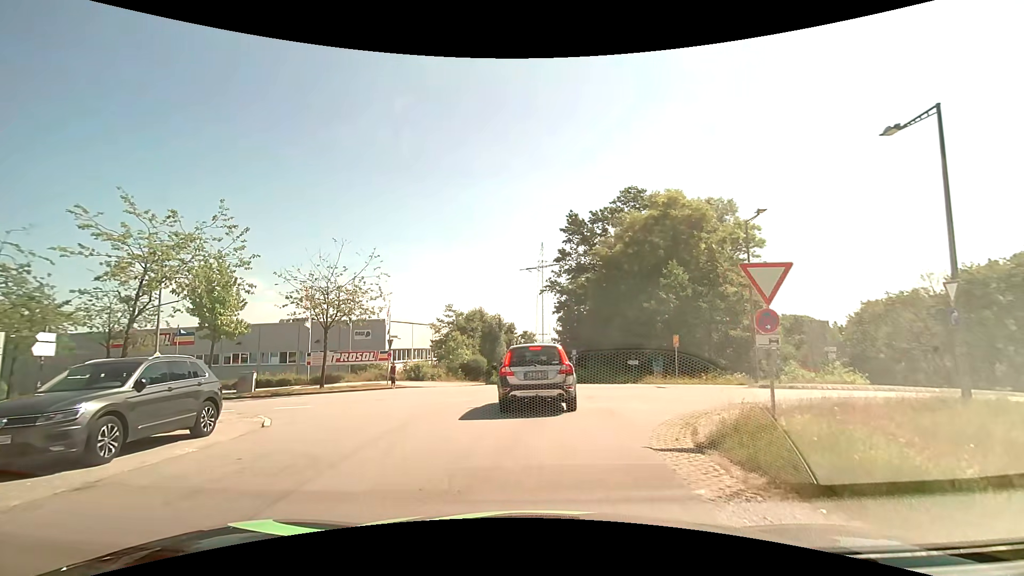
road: residential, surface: asphalt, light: Day
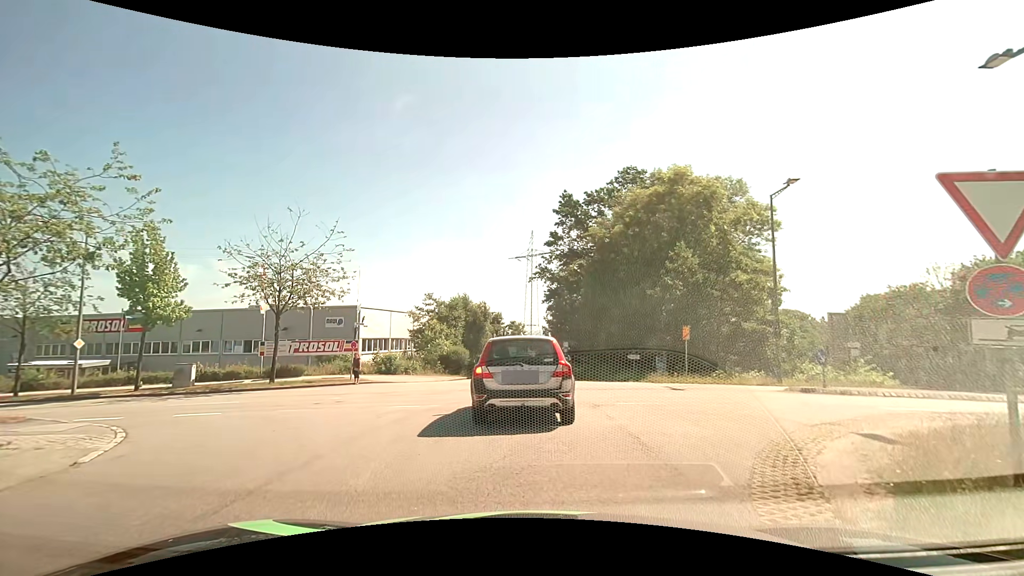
(+0.1, +4.2) m; +1°
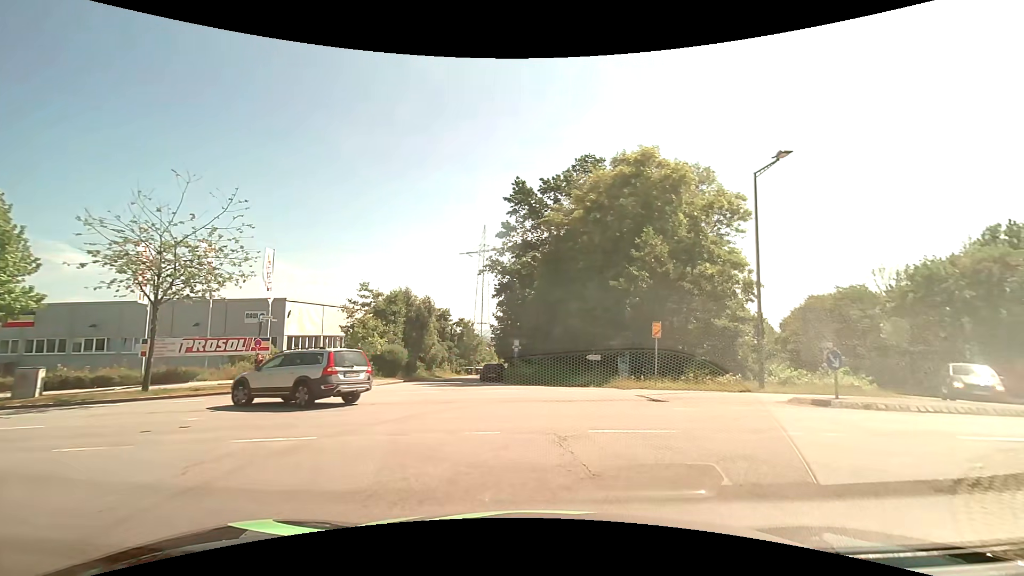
(+0.2, +4.4) m; +7°
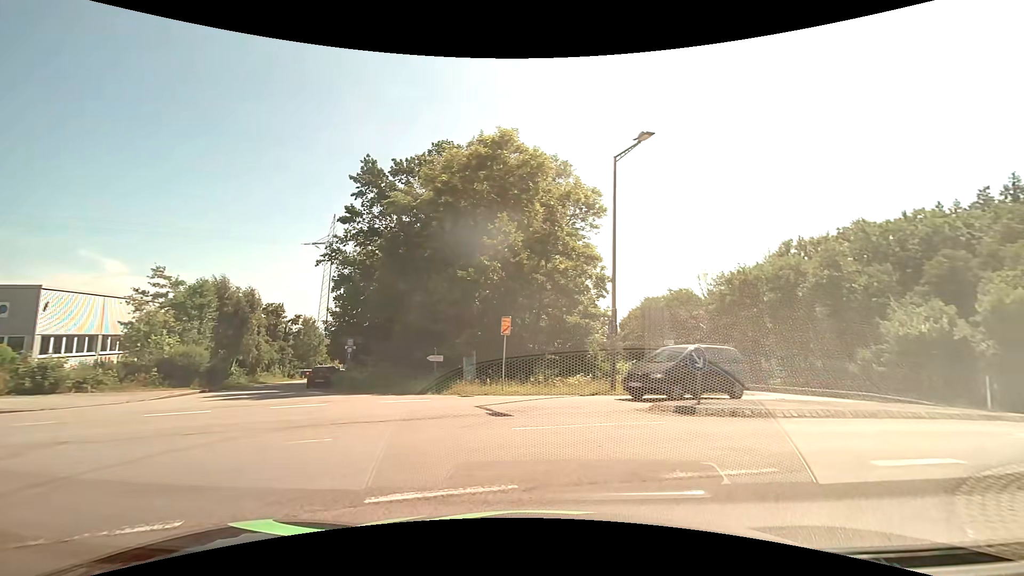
(+0.5, +3.7) m; +17°
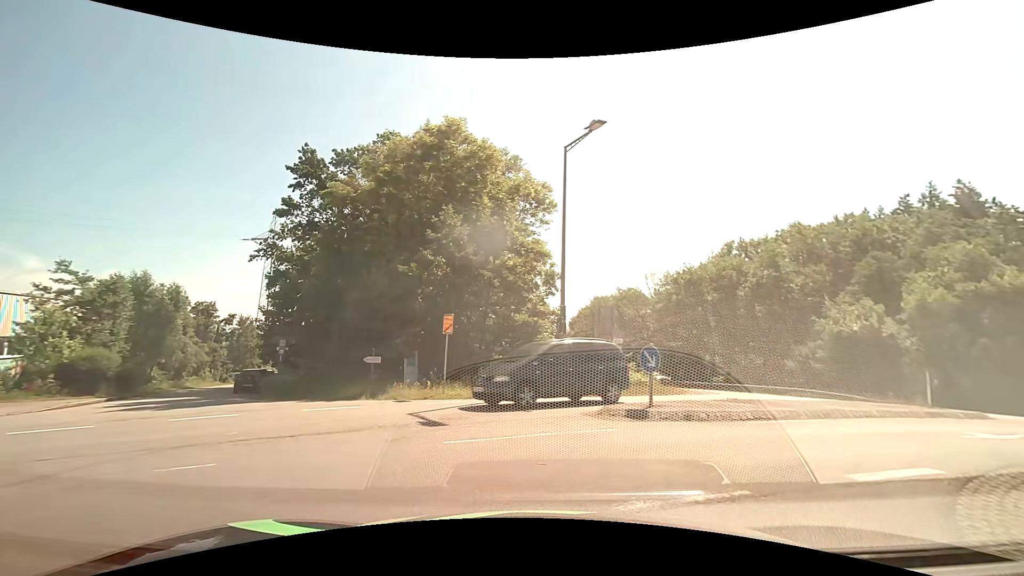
(0.0, +1.2) m; +6°
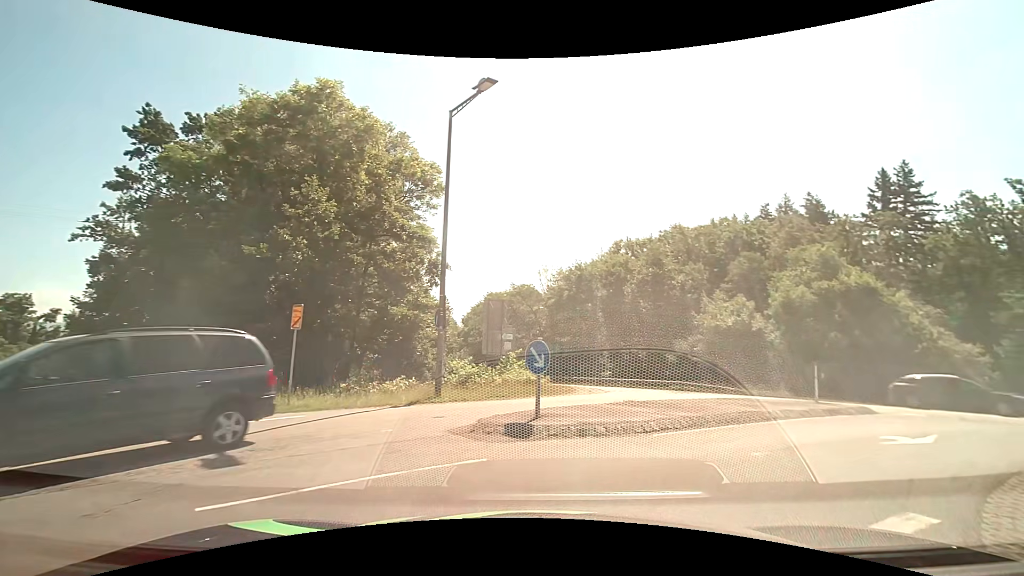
(+0.2, +2.8) m; +10°
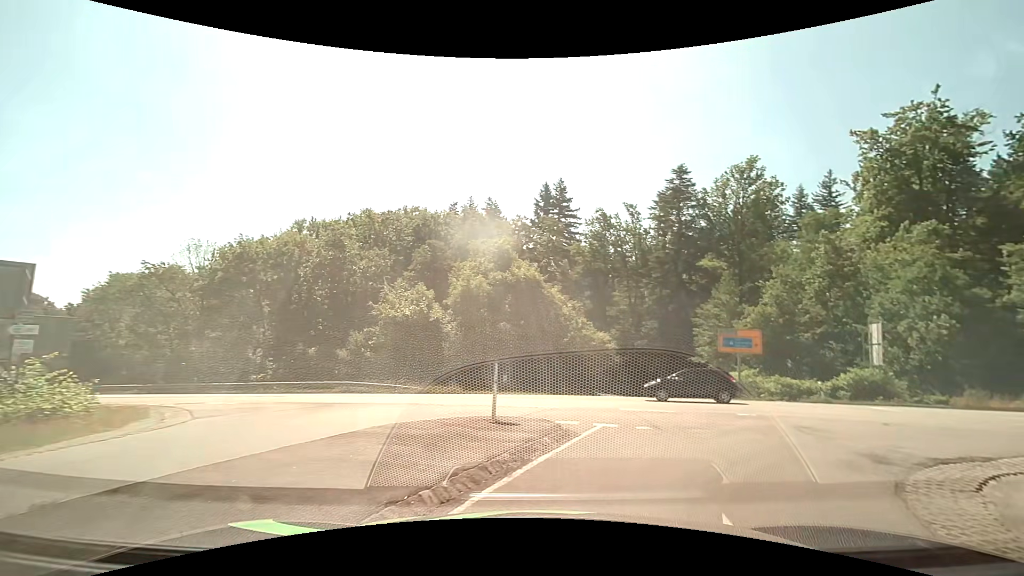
(+2.2, +7.1) m; +35°
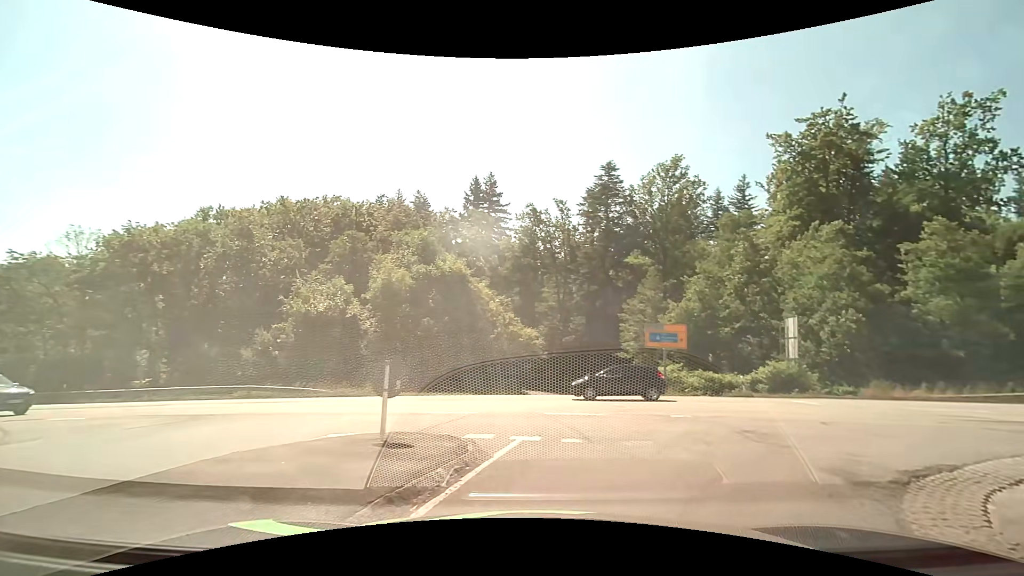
(+0.1, +1.9) m; +9°
(+3, +9) (+12, +14) (+22, +15) (+32, +15) (+42, +14) (+52, +14) (+62, +14) (+72, +14) (+82, +14) (+92, +15) m
